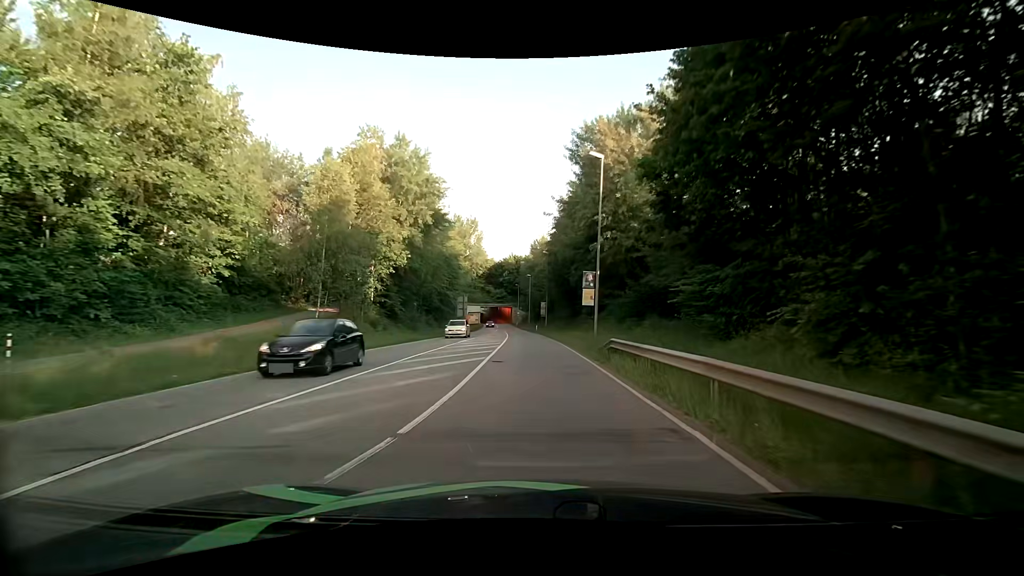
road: secondary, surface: asphalt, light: Day
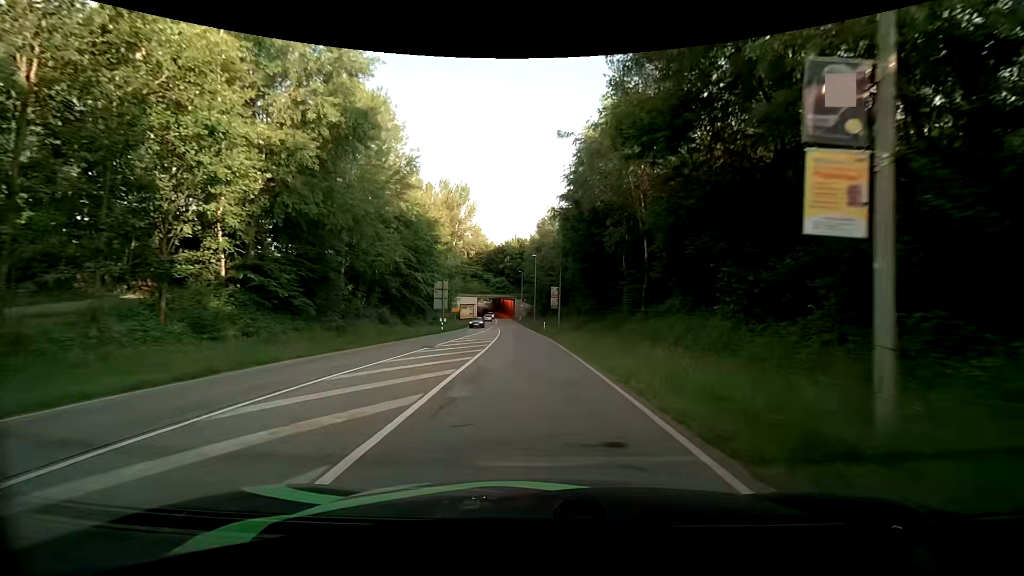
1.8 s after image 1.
(-0.1, +21.9) m; -1°
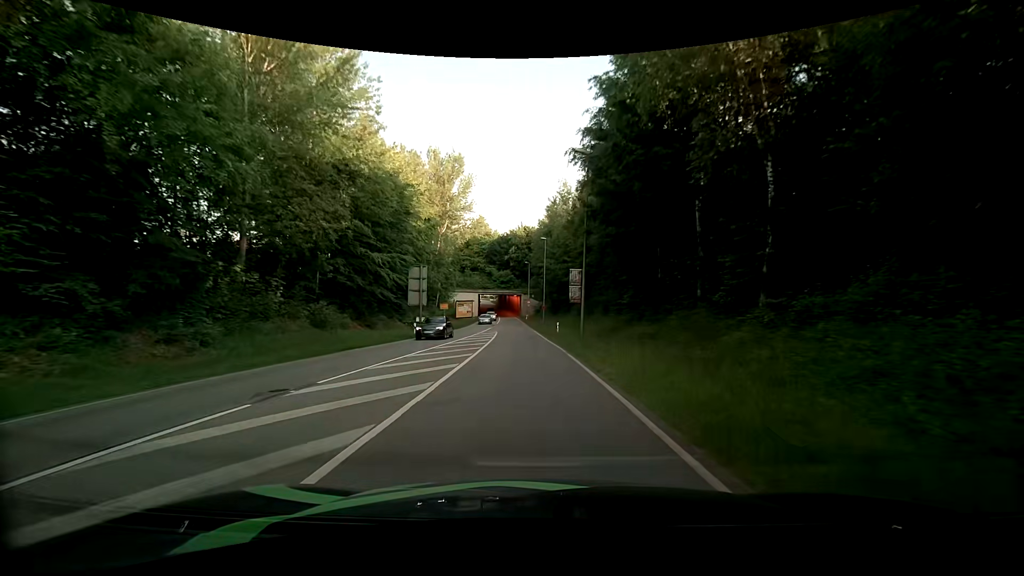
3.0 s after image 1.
(-0.2, +14.6) m; -2°
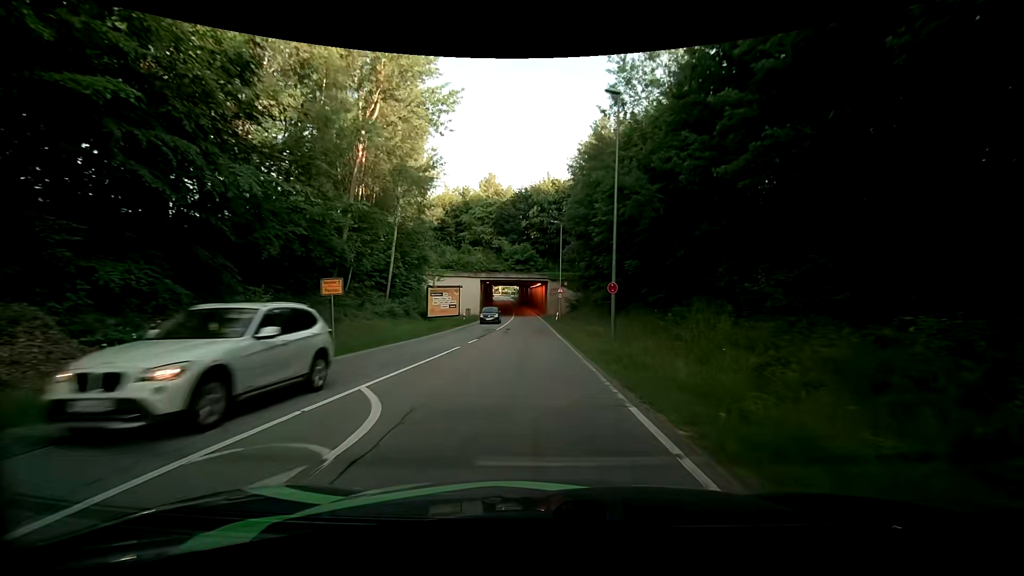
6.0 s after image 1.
(-0.8, +37.3) m; -3°
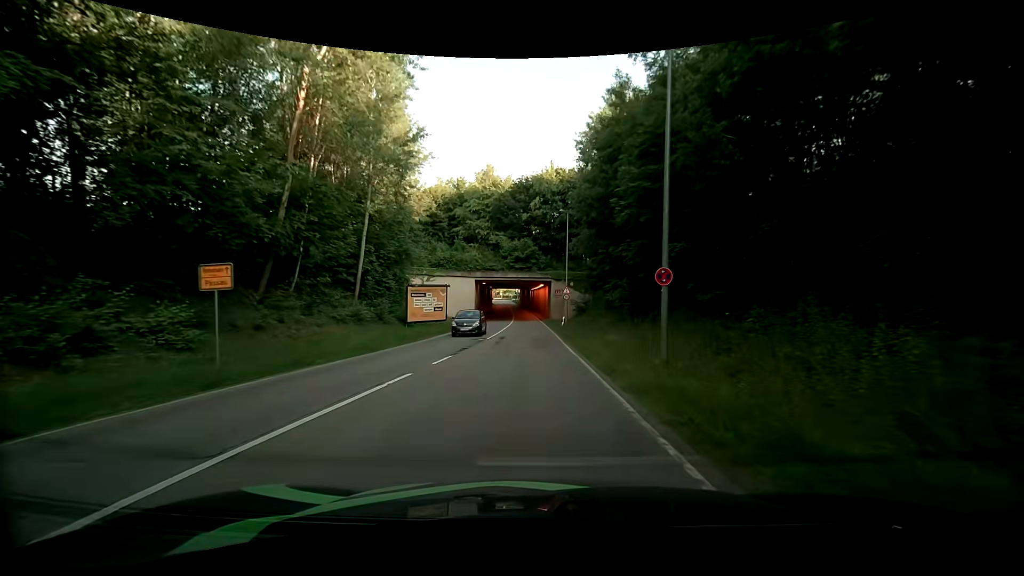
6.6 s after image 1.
(0.0, +7.7) m; 0°
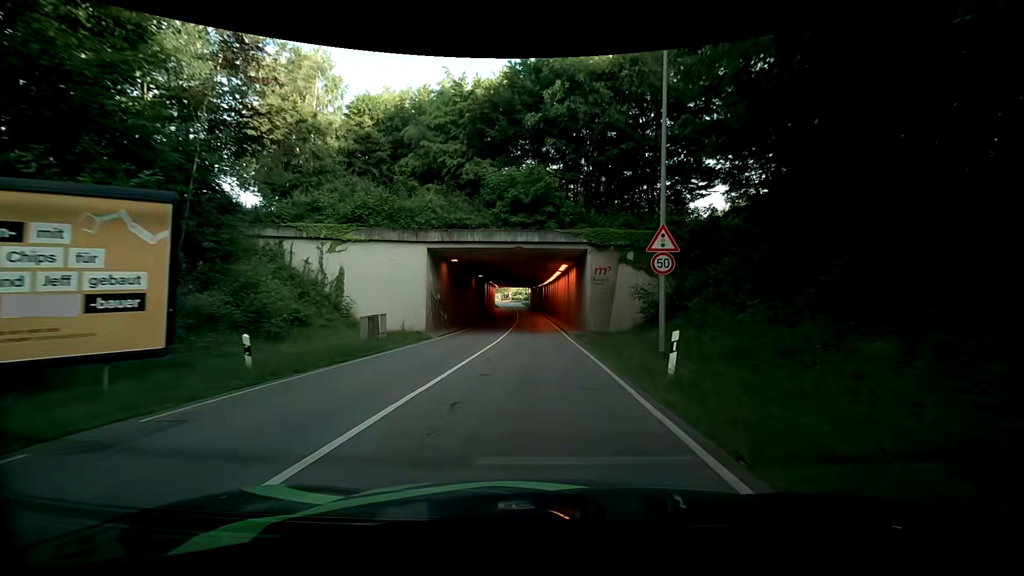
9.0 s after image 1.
(-0.4, +30.7) m; -2°
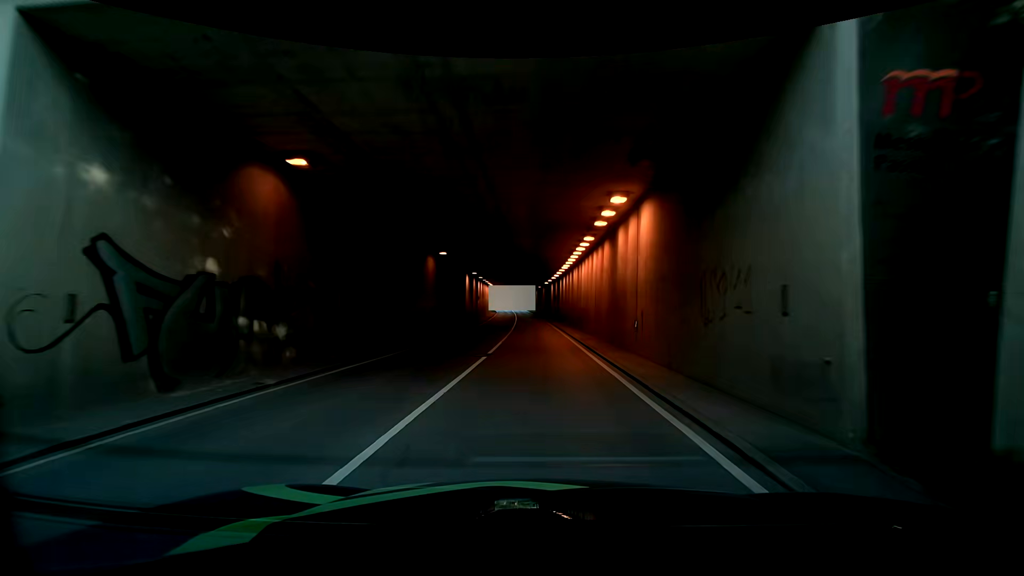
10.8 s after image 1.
(0.0, +23.0) m; 0°
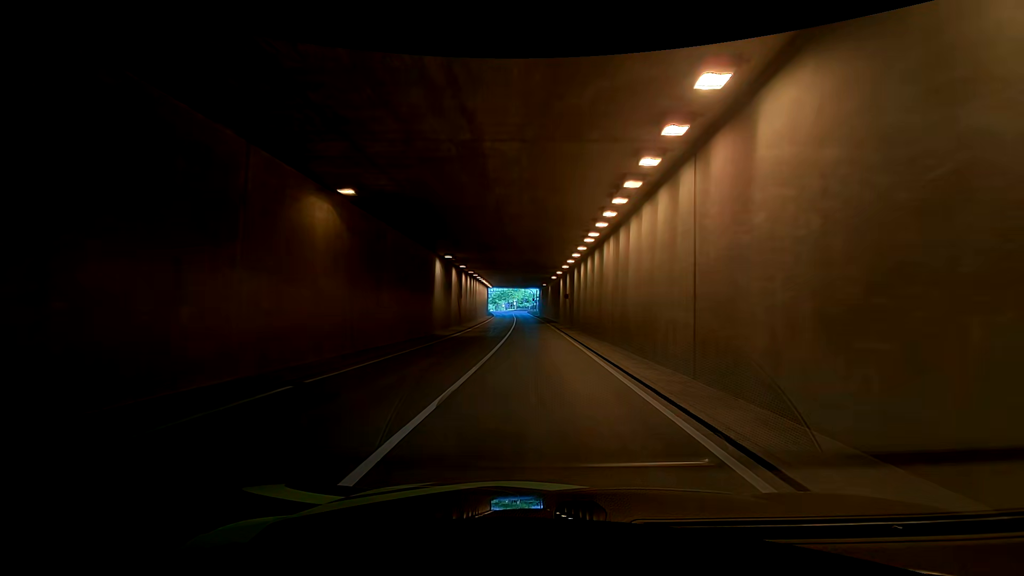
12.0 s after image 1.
(-0.2, +15.3) m; -2°
